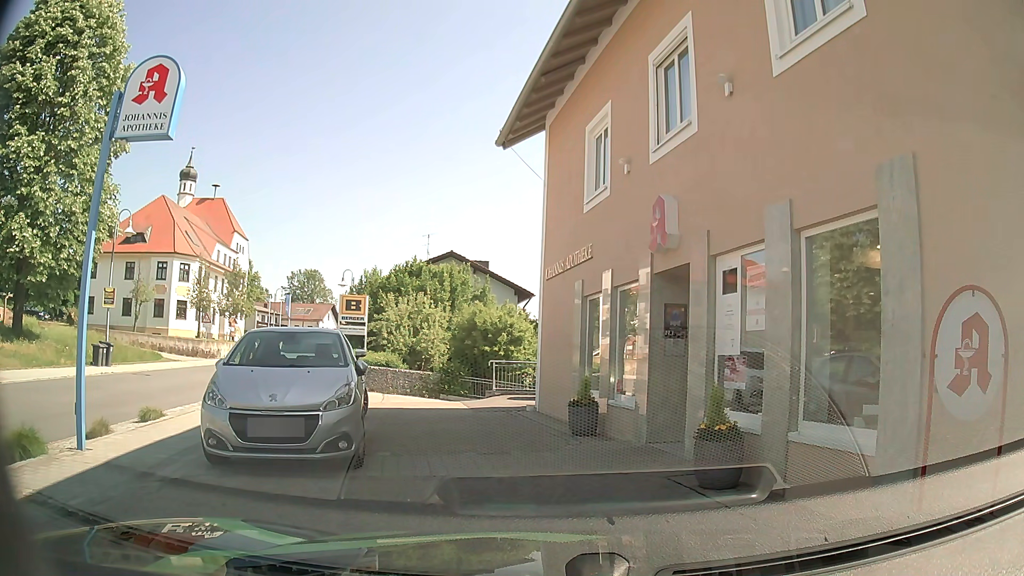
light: Day
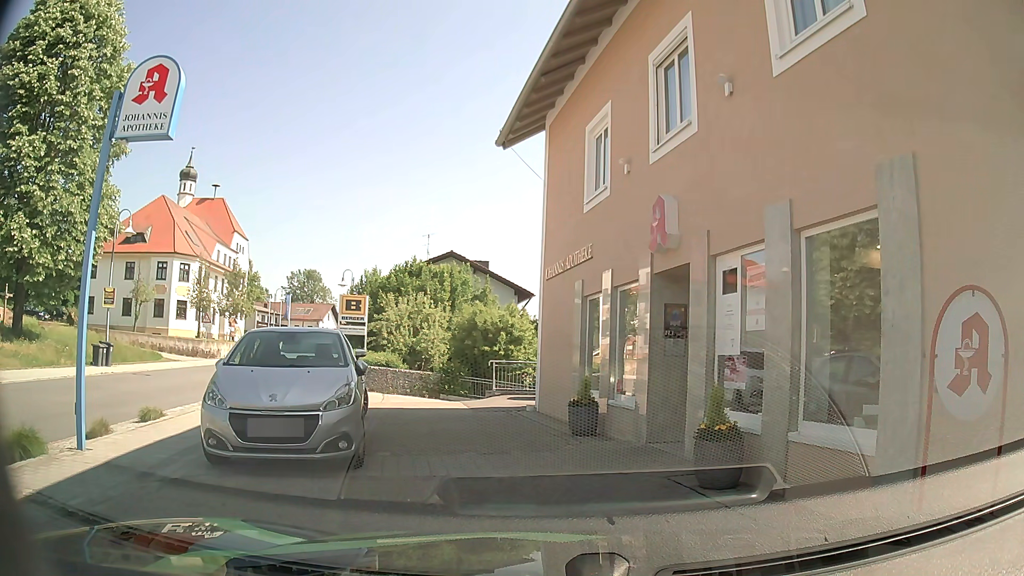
(0.0, 0.0) m; 0°
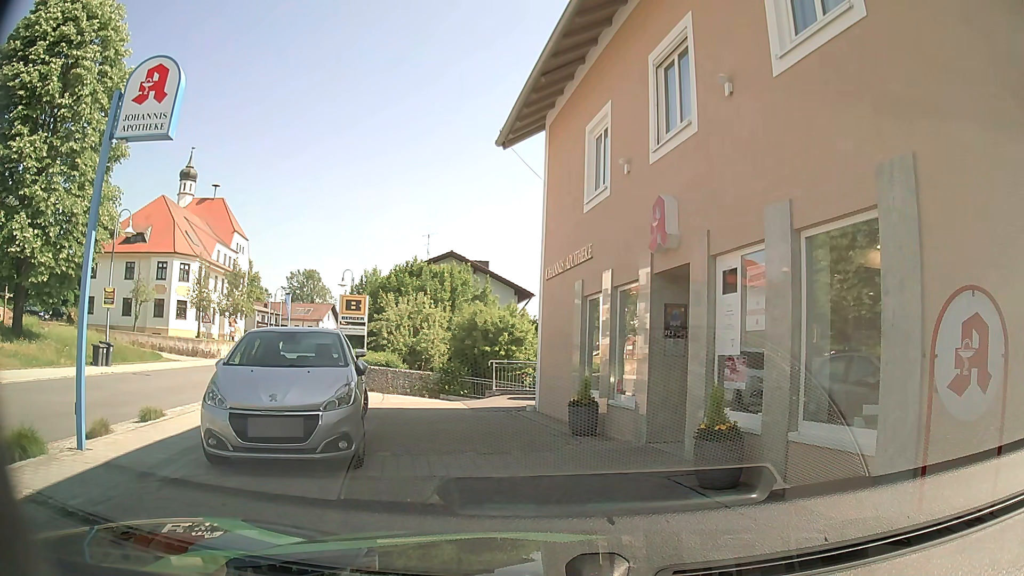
(0.0, 0.0) m; 0°
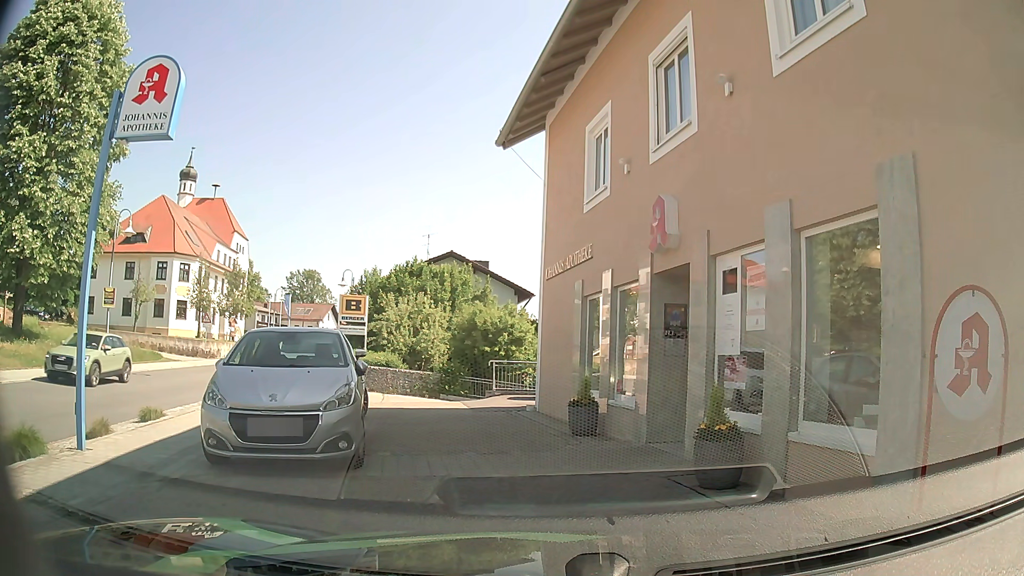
(0.0, 0.0) m; 0°
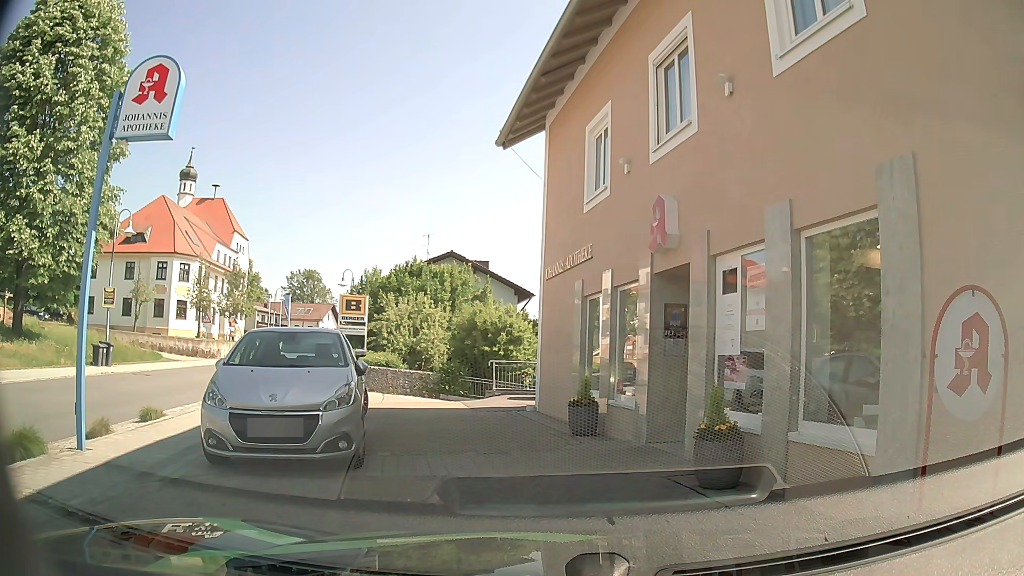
(0.0, 0.0) m; 0°
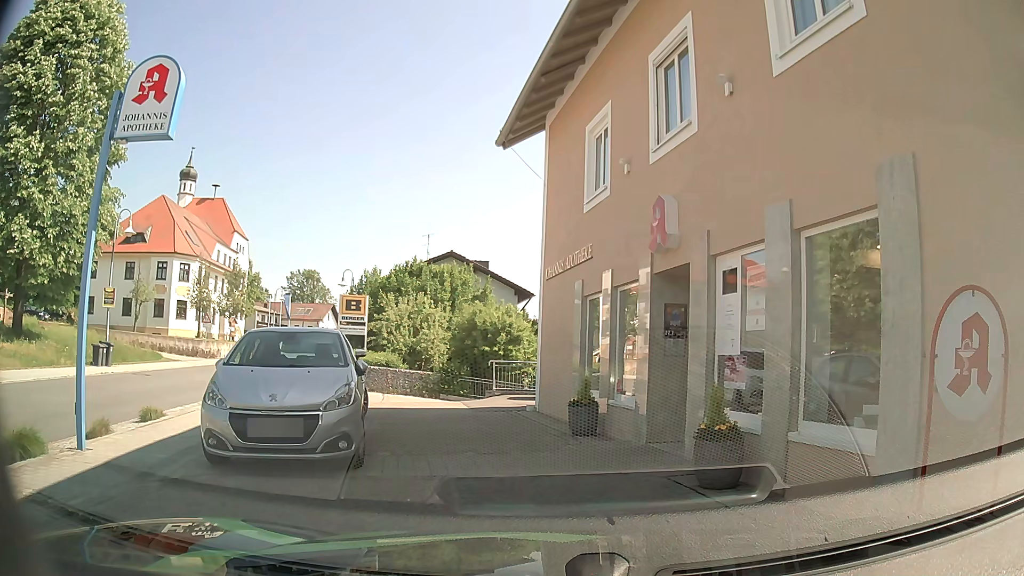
(0.0, 0.0) m; 0°
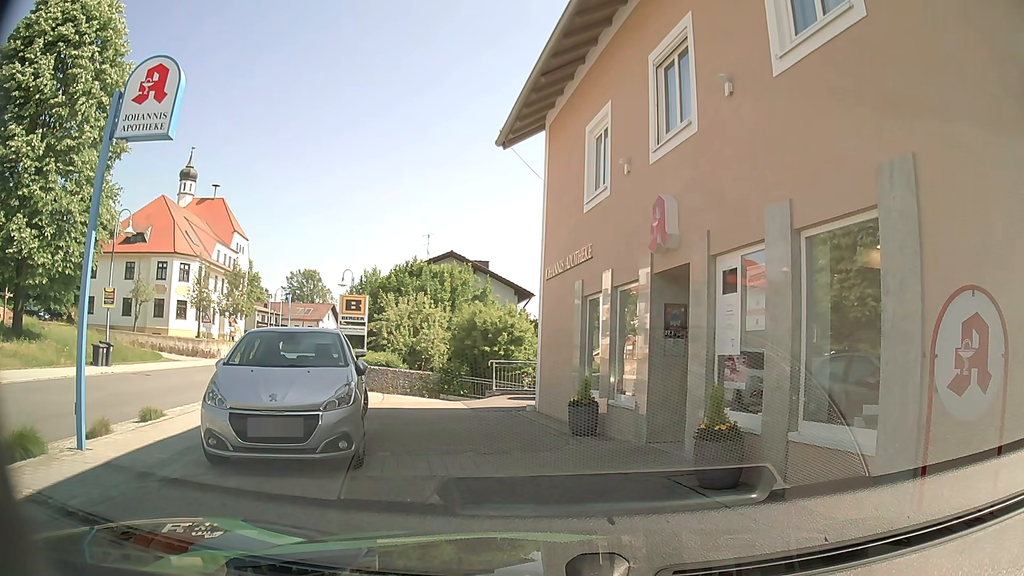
(0.0, 0.0) m; 0°
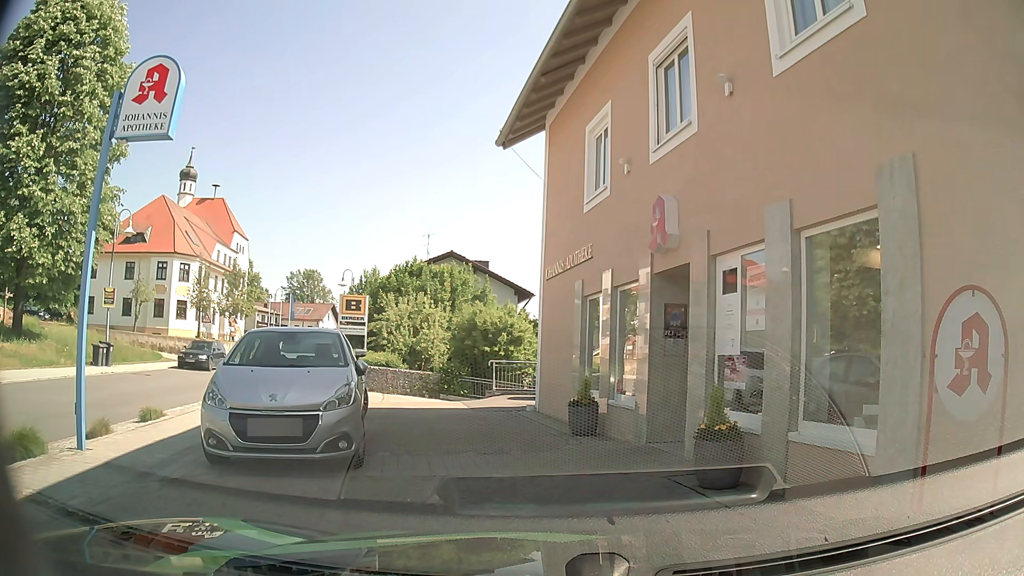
(0.0, 0.0) m; 0°
